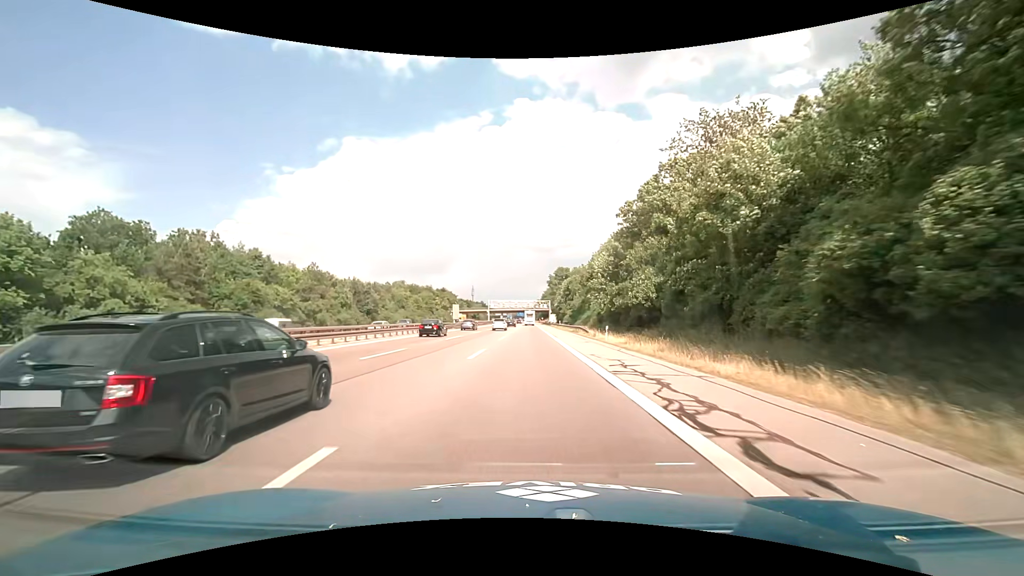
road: motorway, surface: asphalt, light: Day
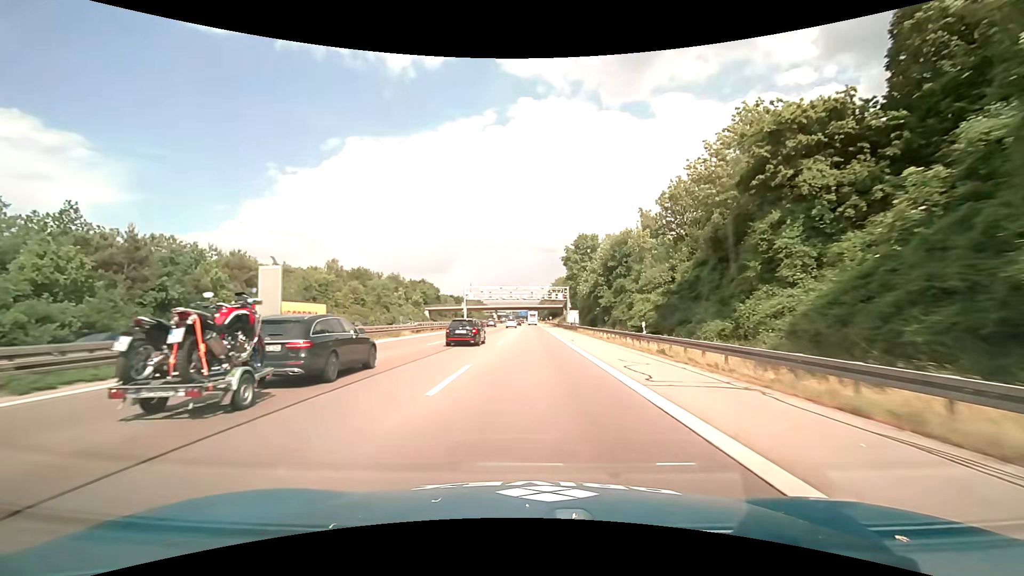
(-0.2, +62.5) m; -1°
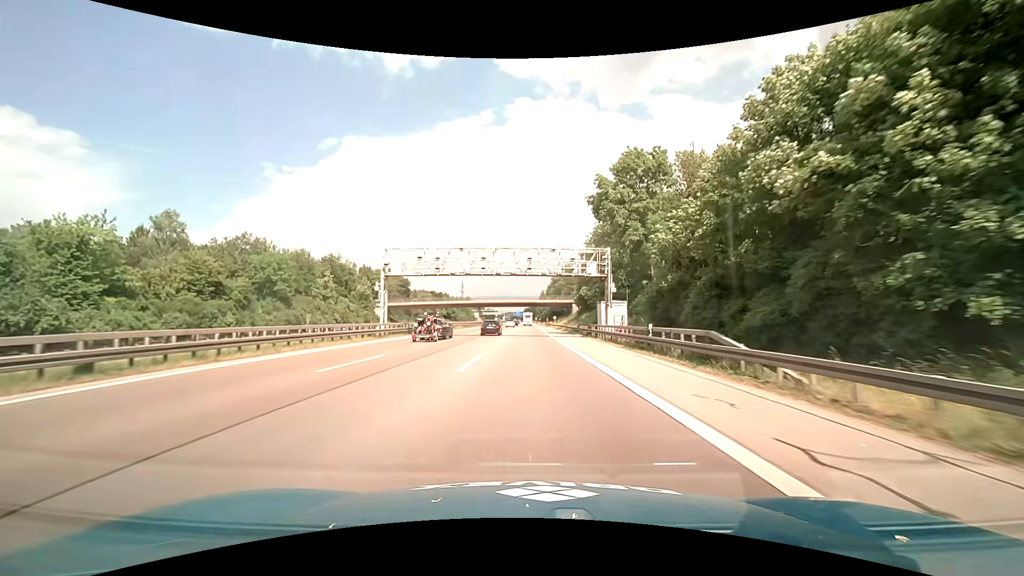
(+0.4, +49.9) m; +1°
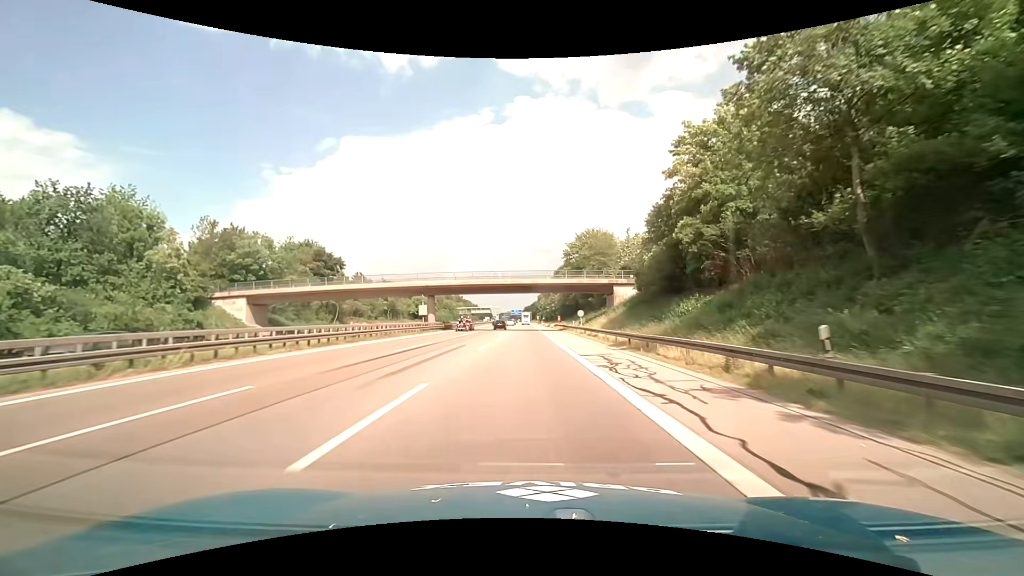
(-0.1, +62.4) m; 0°
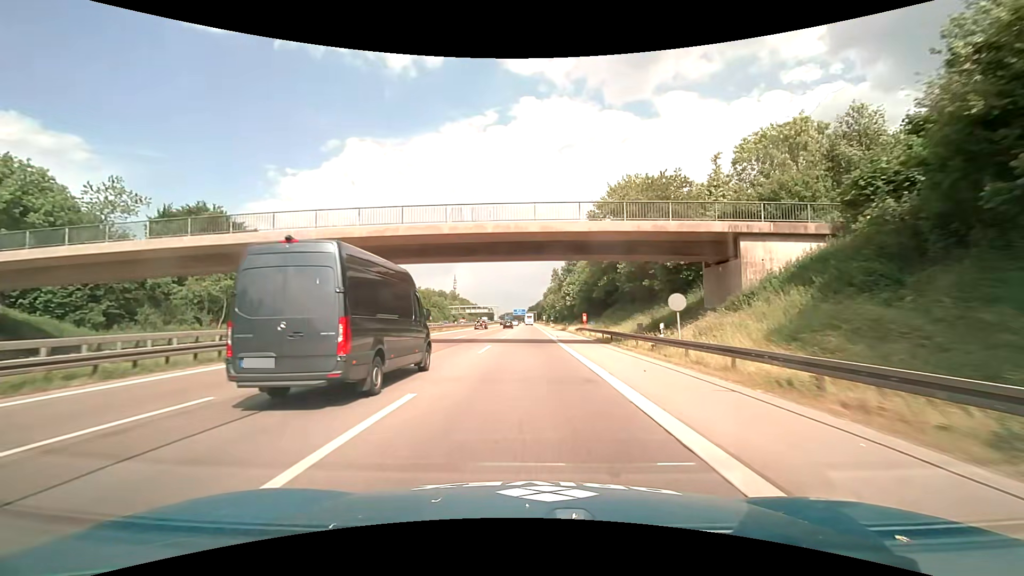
(-0.1, +37.5) m; 0°
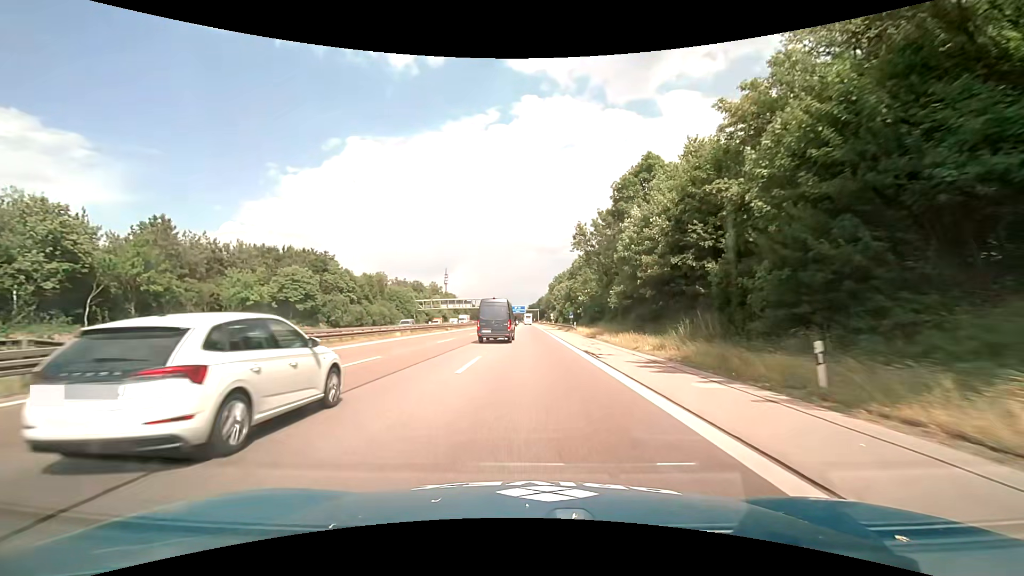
(-0.3, +62.4) m; 0°
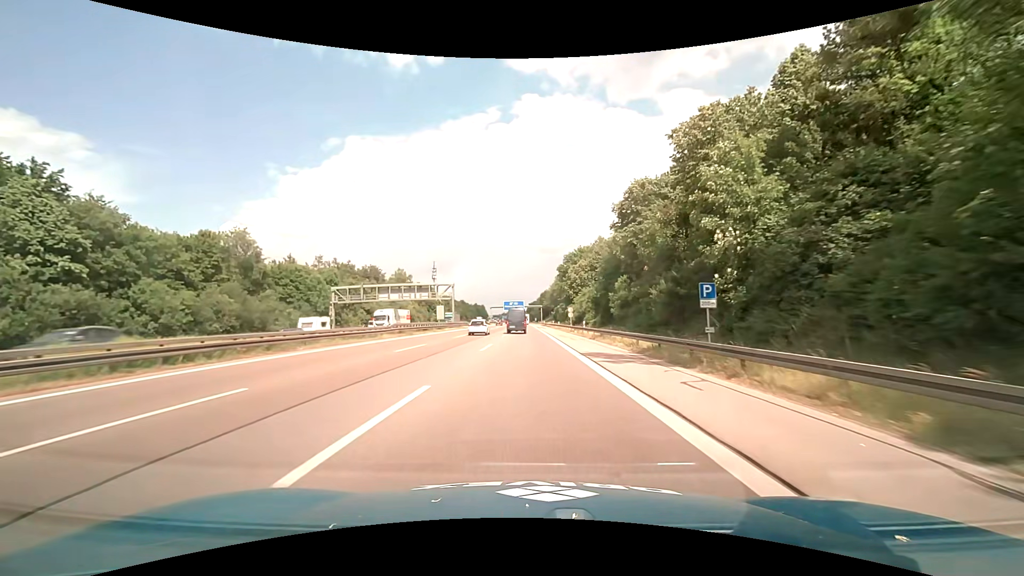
(+0.1, +62.5) m; 0°
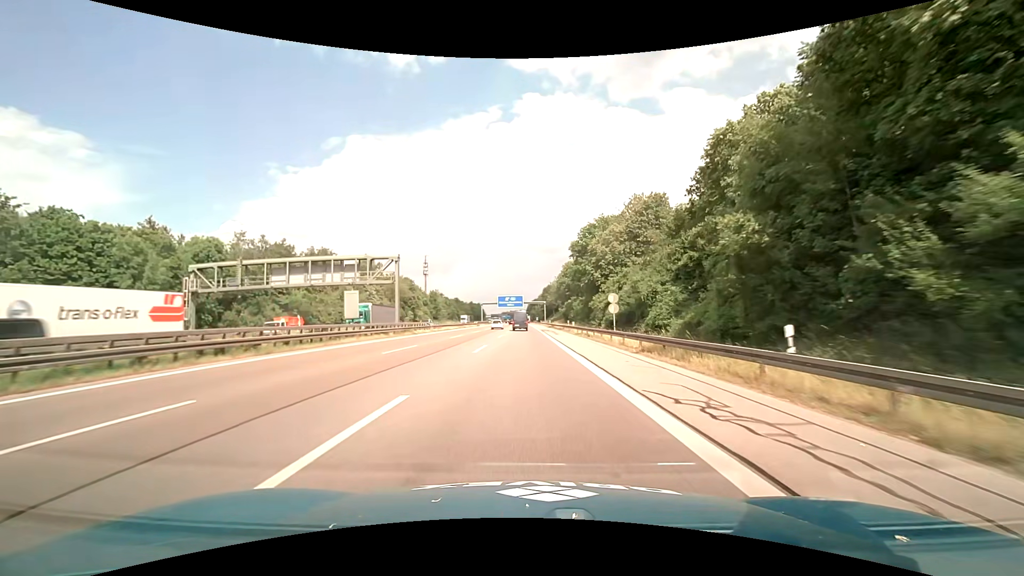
(-0.1, +37.5) m; 0°
(0, +10) (0, +20) (0, +30) (0, +40) (0, +50) (0, +60) (0, +70) (0, +80) (-1, +90) (-1, +100) m
